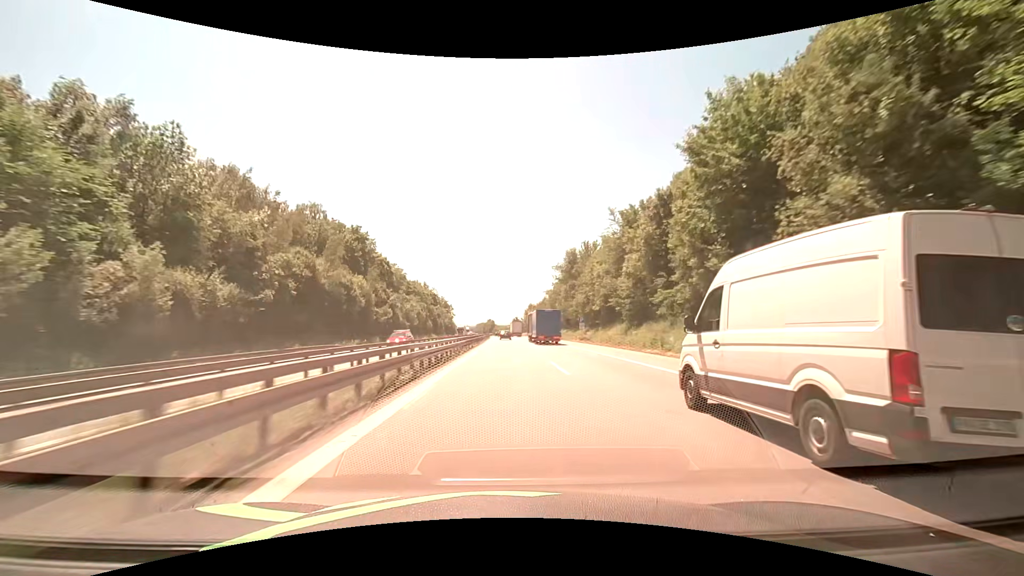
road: motorway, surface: asphalt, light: Day
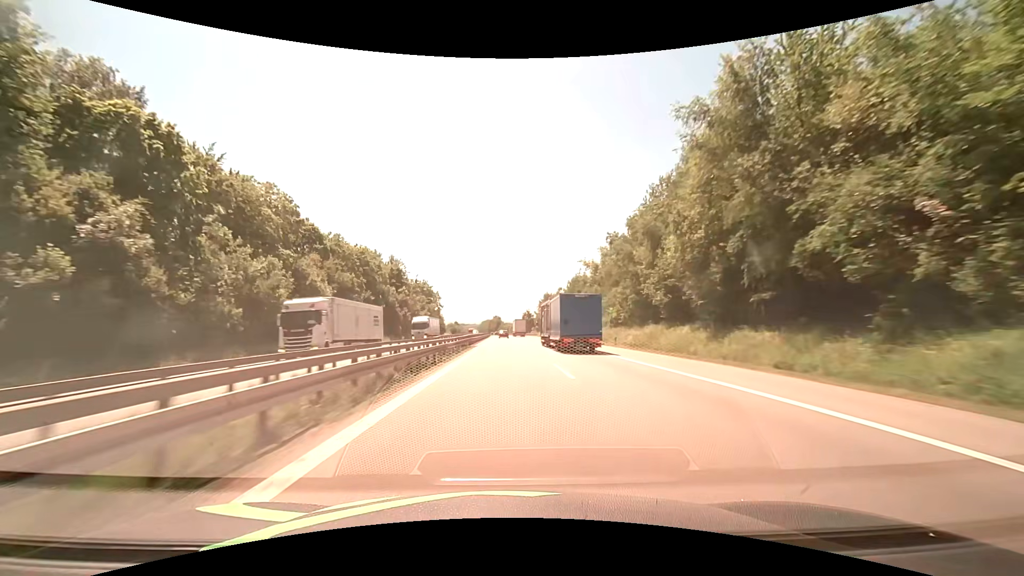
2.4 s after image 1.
(-0.6, +74.0) m; -1°
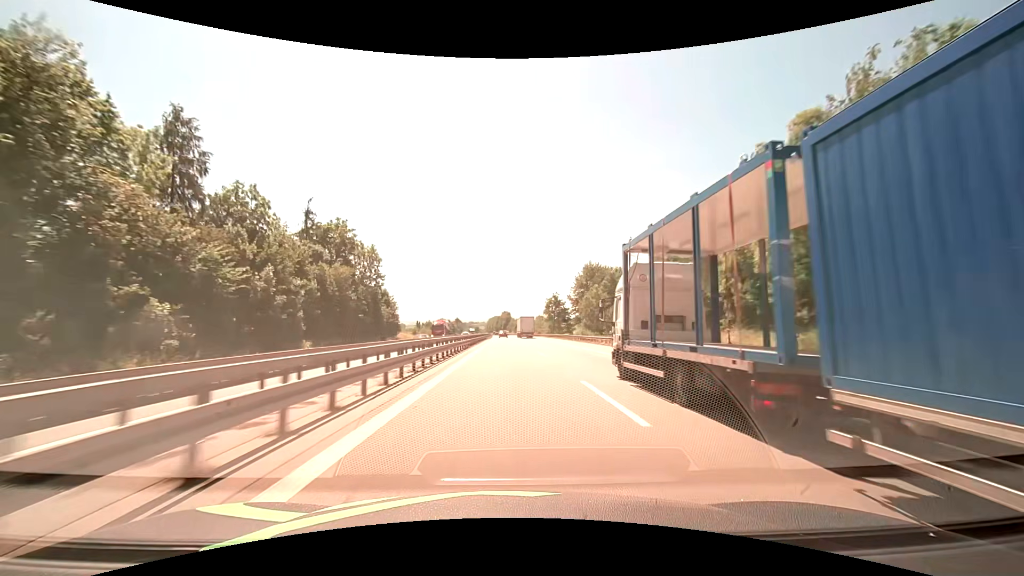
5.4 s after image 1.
(-0.5, +97.5) m; -1°
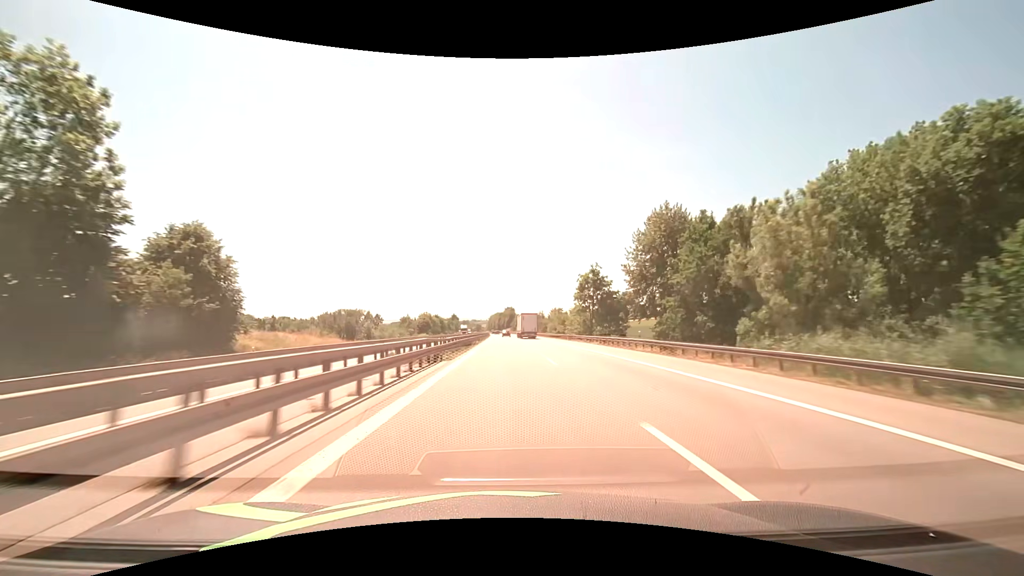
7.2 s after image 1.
(-0.3, +60.4) m; 0°
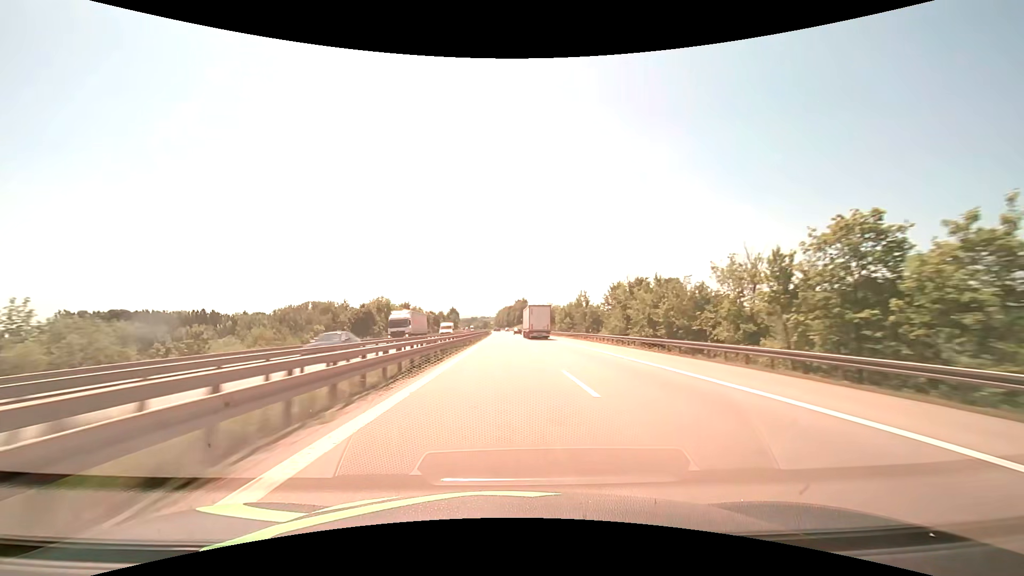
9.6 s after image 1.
(-0.6, +81.5) m; -1°
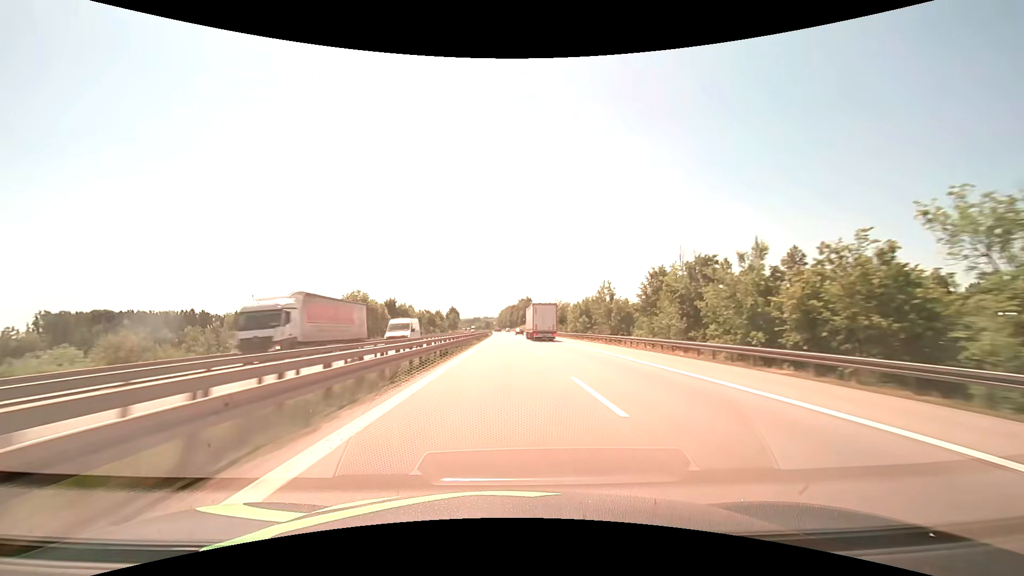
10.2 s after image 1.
(-0.1, +20.5) m; 0°
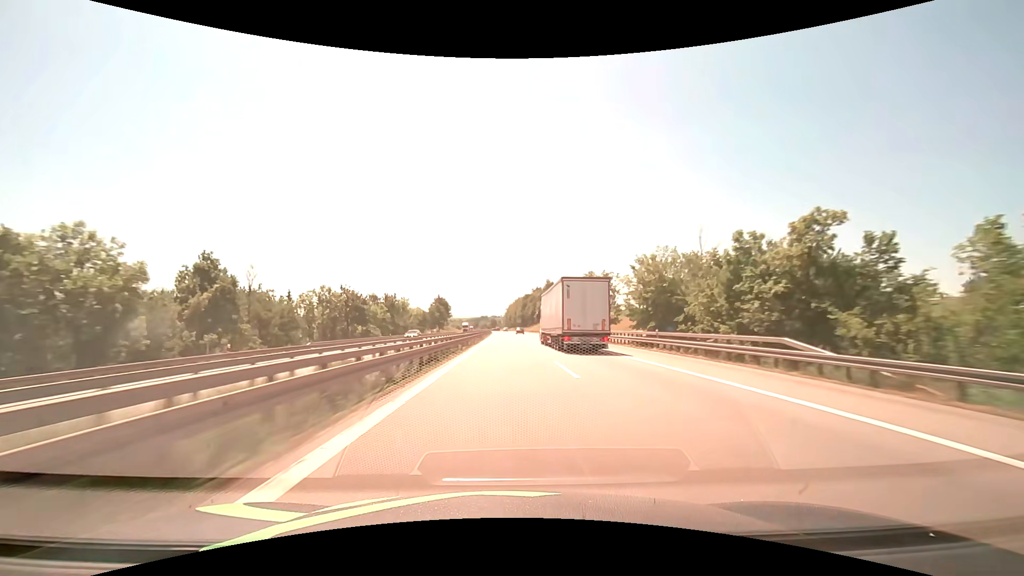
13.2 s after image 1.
(-1.0, +102.7) m; -1°
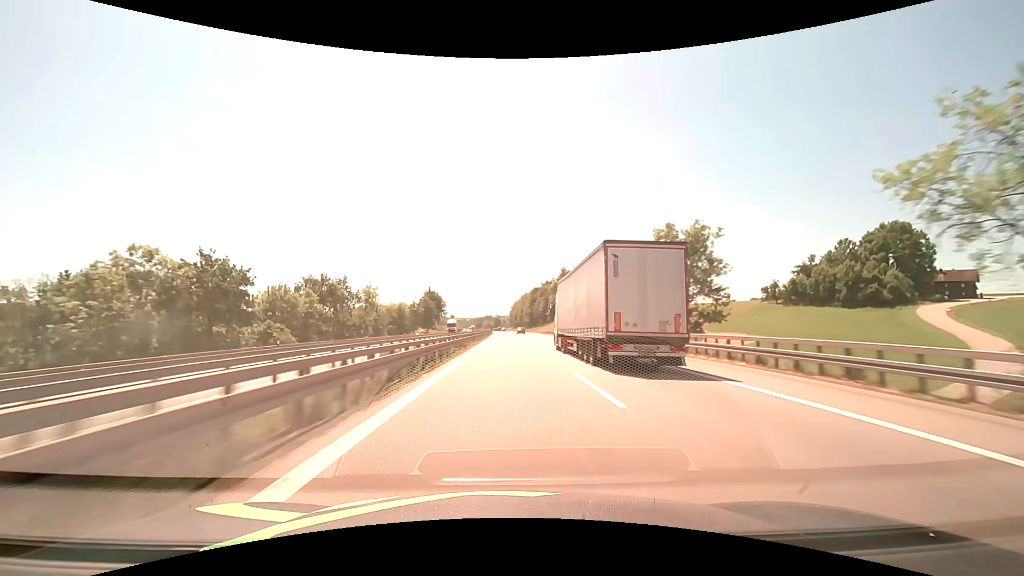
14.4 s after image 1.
(-0.2, +41.2) m; -1°
(0, +10) (0, +20) (0, +30) (0, +40) (0, +50) (0, +60) (0, +70) (0, +80) (-1, +90) (-1, +100) m
